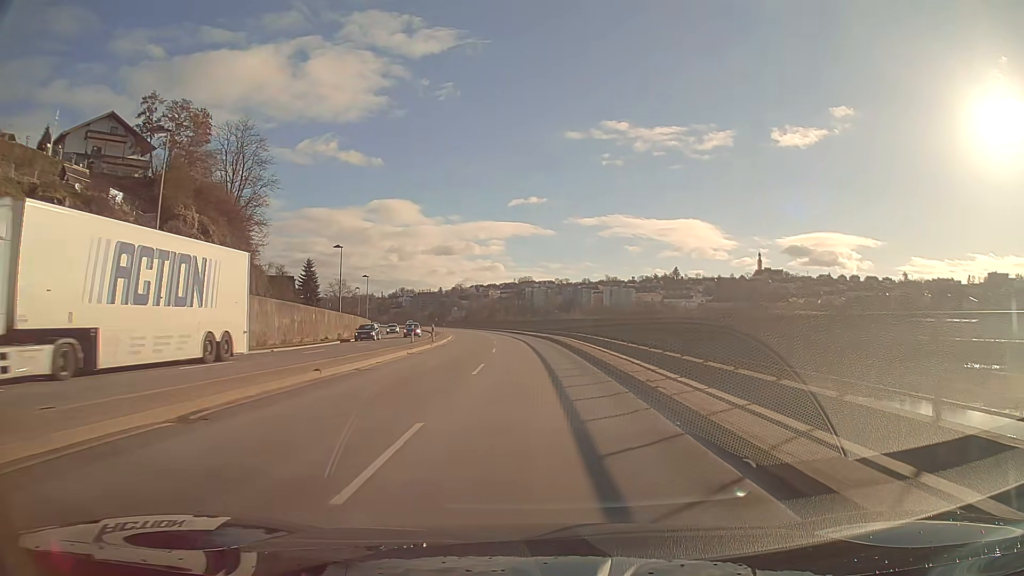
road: primary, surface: asphalt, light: Day
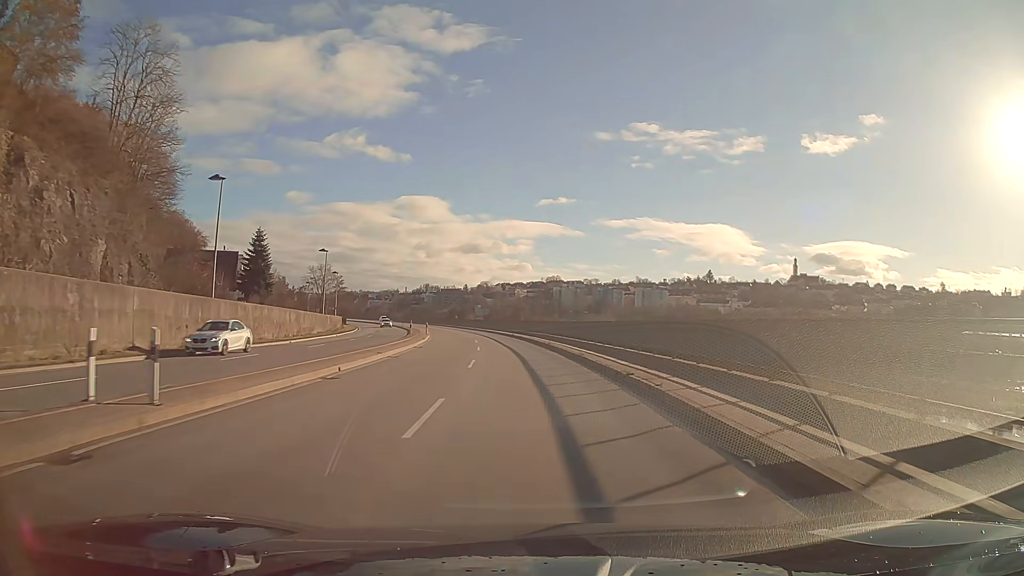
(-0.7, +33.3) m; -3°
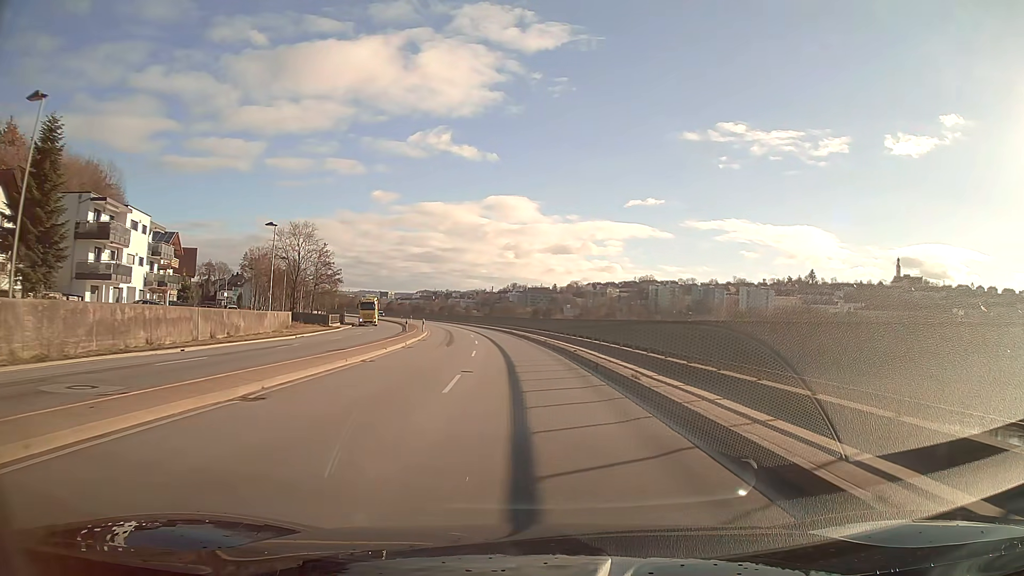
(-3.5, +55.6) m; -8°
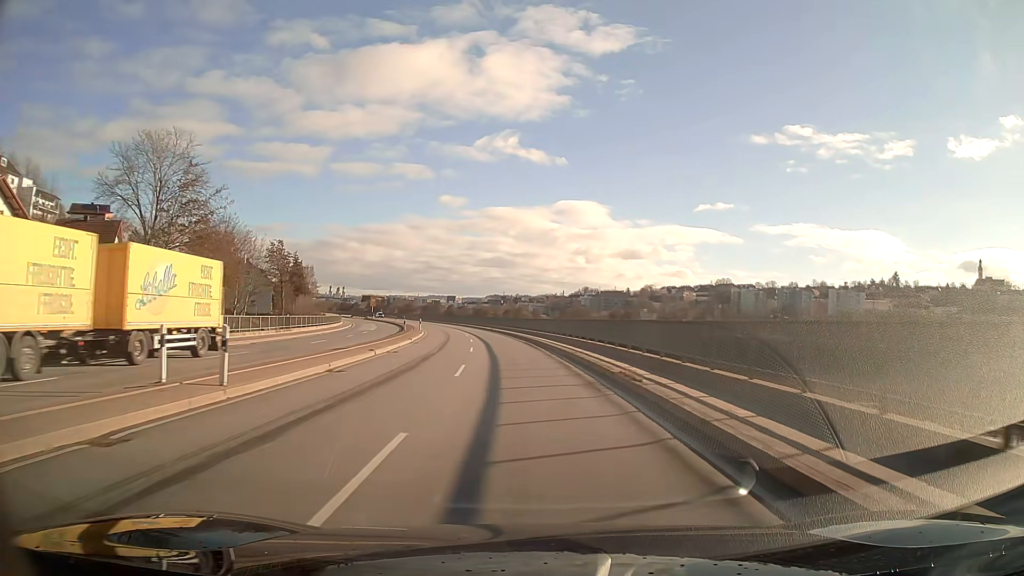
(-2.4, +44.5) m; -6°
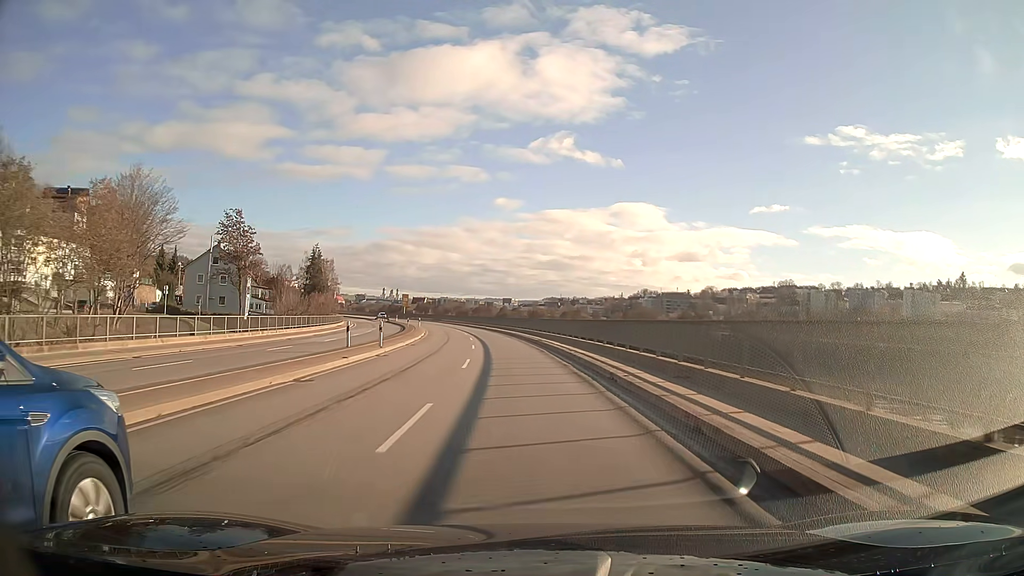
(-1.4, +33.3) m; -5°
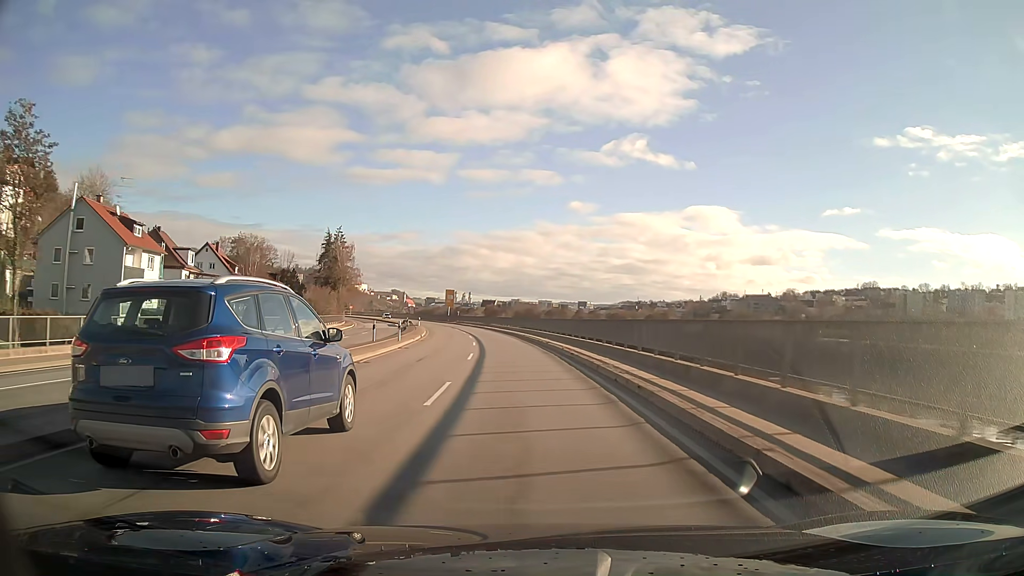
(-2.5, +44.4) m; -6°
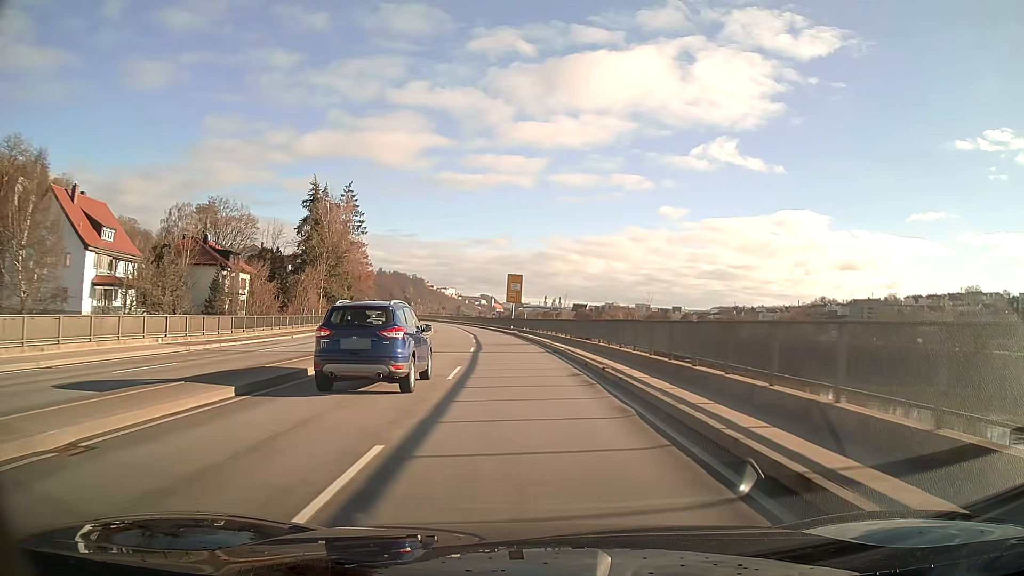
(-3.7, +55.5) m; -8°
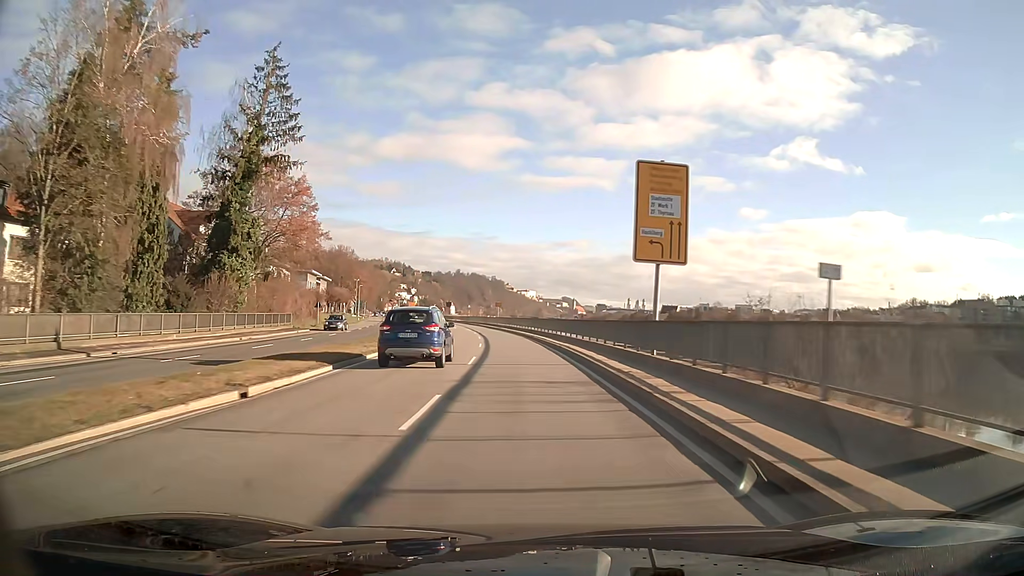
(-3.4, +55.5) m; -7°
(0, +10) (0, +20) (-1, +30) (-1, +40) (-2, +50) (-3, +60) (-4, +70) (-6, +80) (-7, +90) (-9, +99) m
